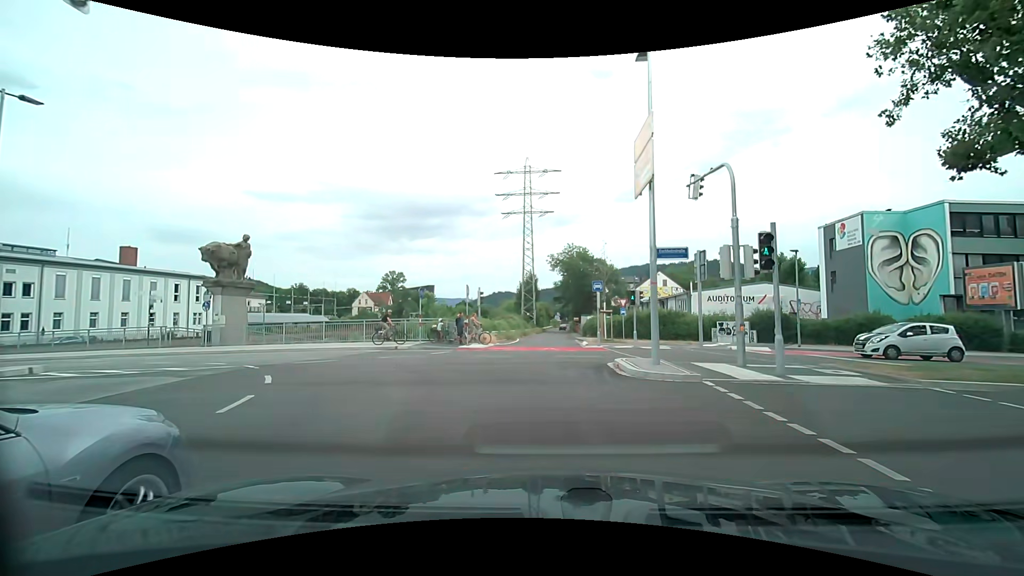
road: trunk_link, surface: asphalt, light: Day
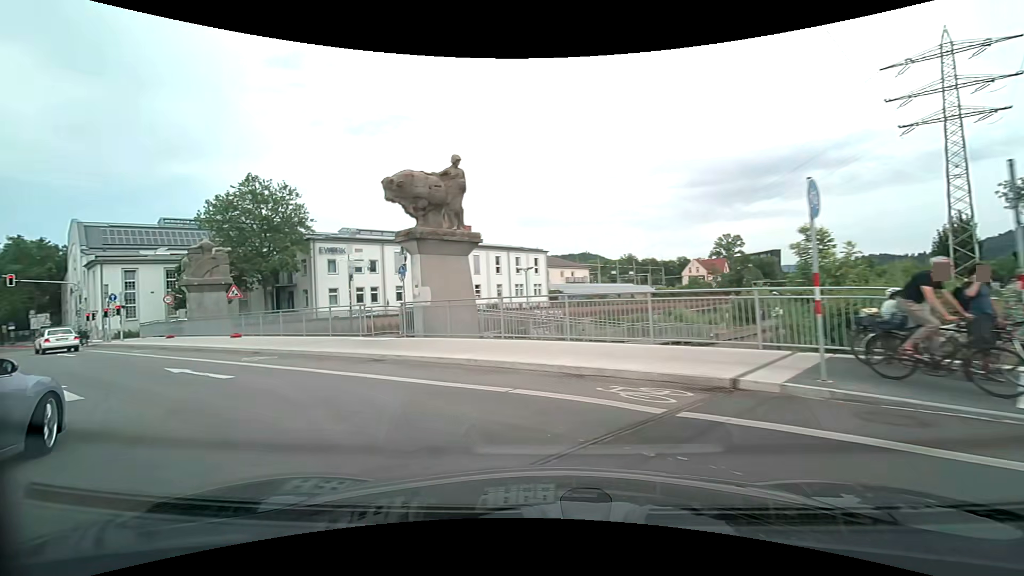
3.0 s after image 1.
(-3.4, +17.5) m; -33°
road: secondary_link
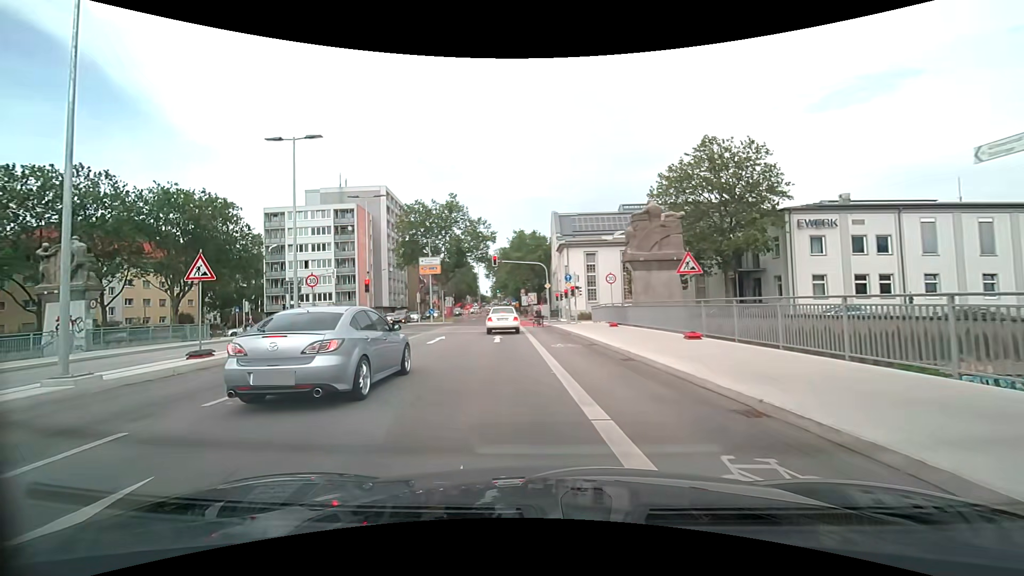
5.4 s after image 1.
(-6.6, +11.6) m; -55°
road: secondary
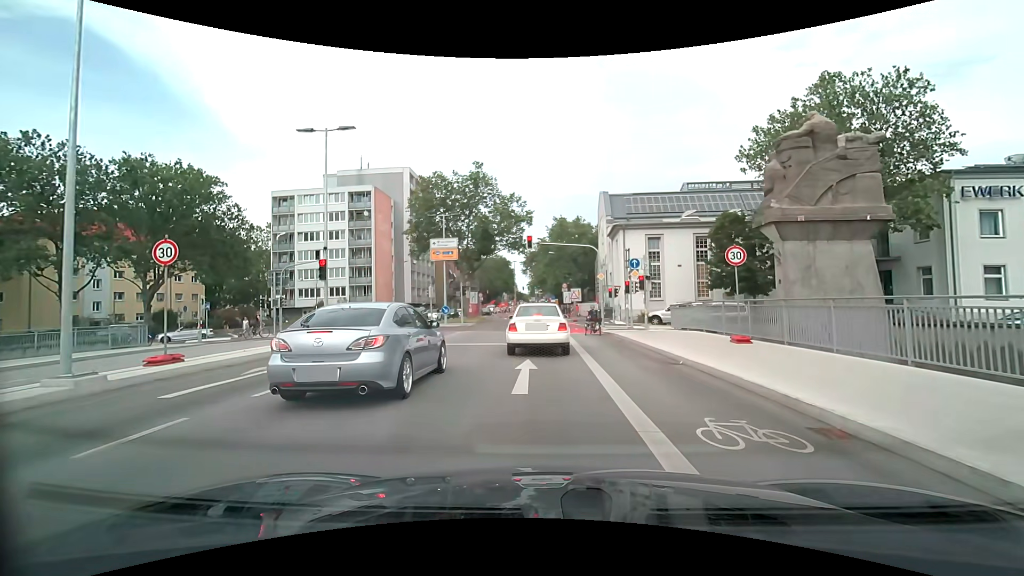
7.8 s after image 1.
(-0.8, +11.7) m; -5°
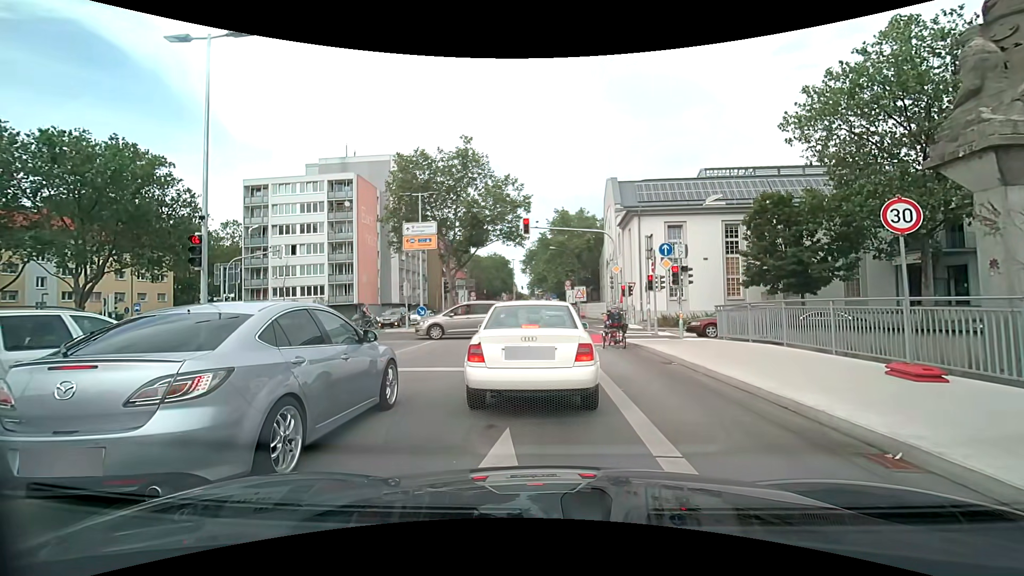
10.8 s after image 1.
(0.0, +6.6) m; +1°
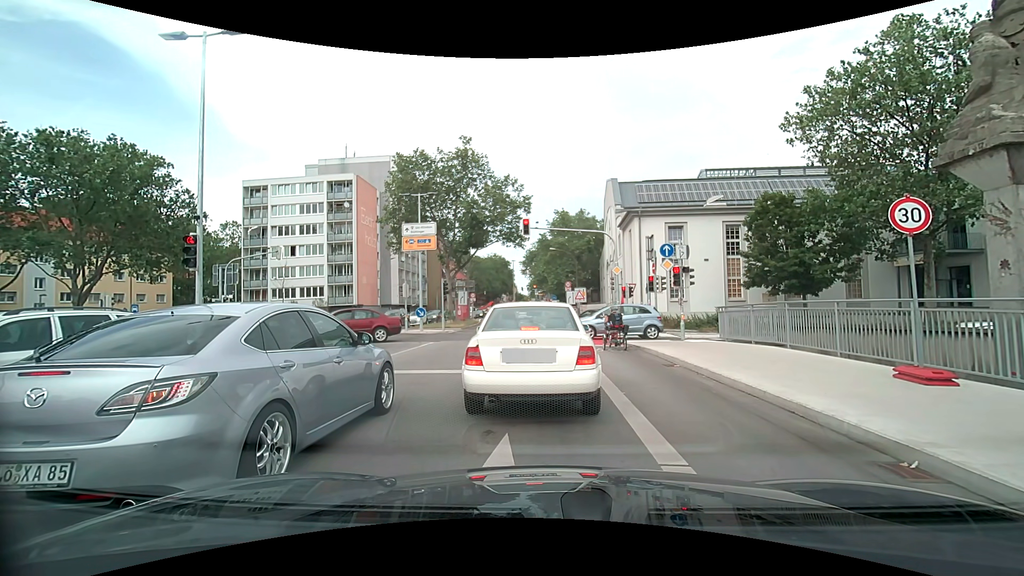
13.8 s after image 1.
(0.0, +0.3) m; 0°
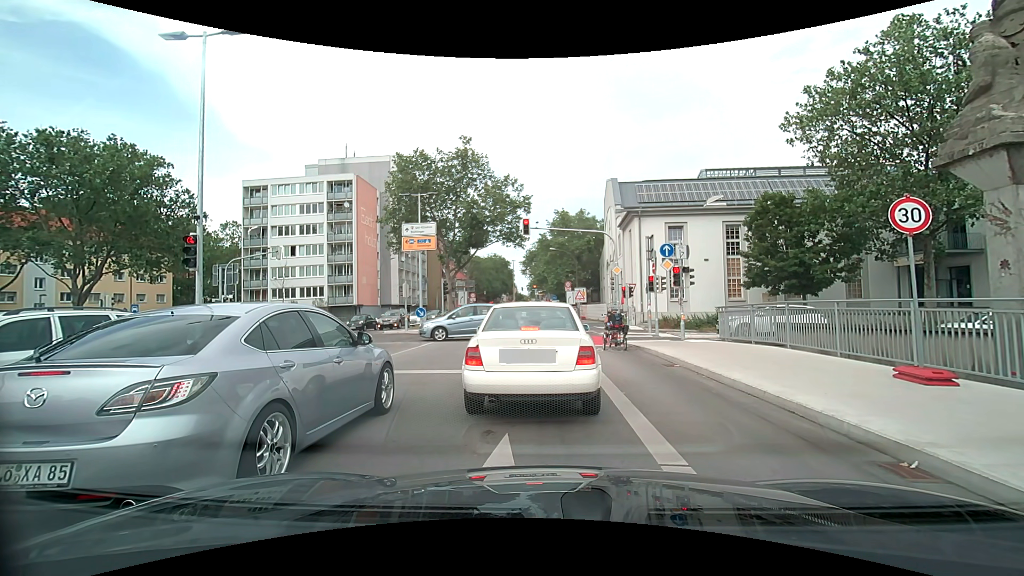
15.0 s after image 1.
(0.0, 0.0) m; 0°
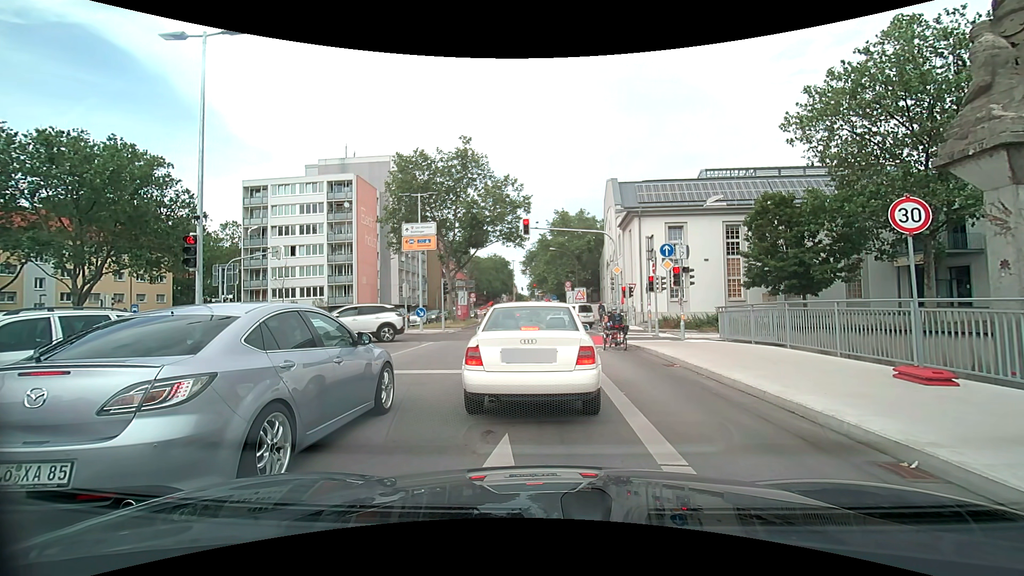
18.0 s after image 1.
(0.0, 0.0) m; 0°
(0, +10) (-1, +20) (-1, +30) (-2, +40) (-3, +50) (-3, +60) (-3, +70) (-3, +80) (-3, +90) (-3, +100) m
